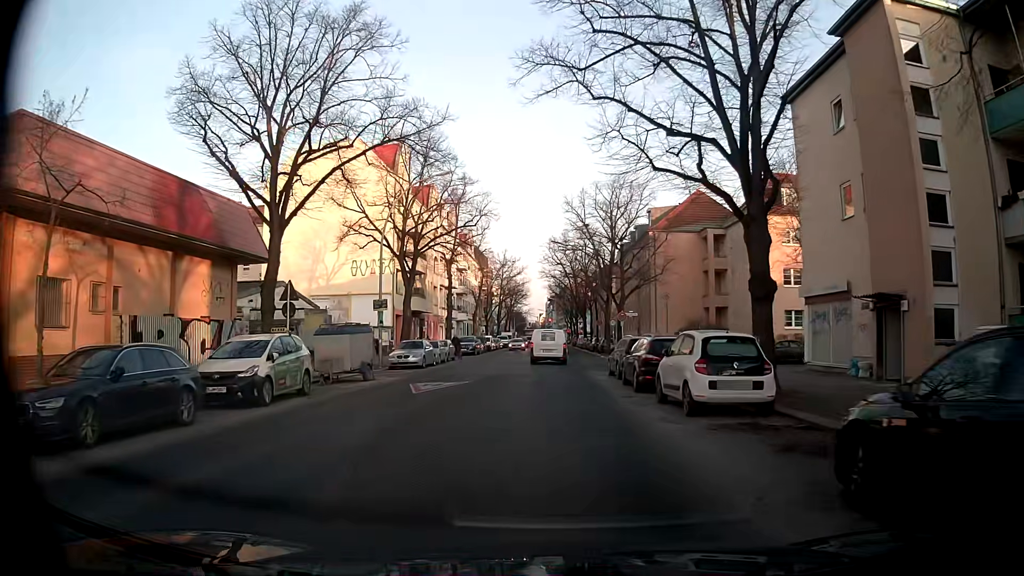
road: tertiary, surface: asphalt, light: Day
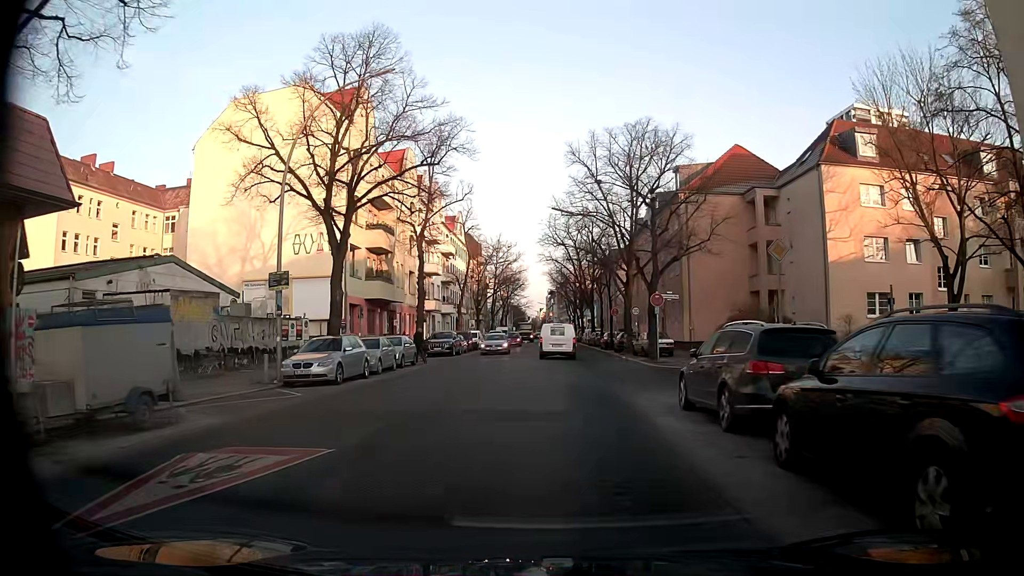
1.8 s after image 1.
(0.0, +14.1) m; +1°
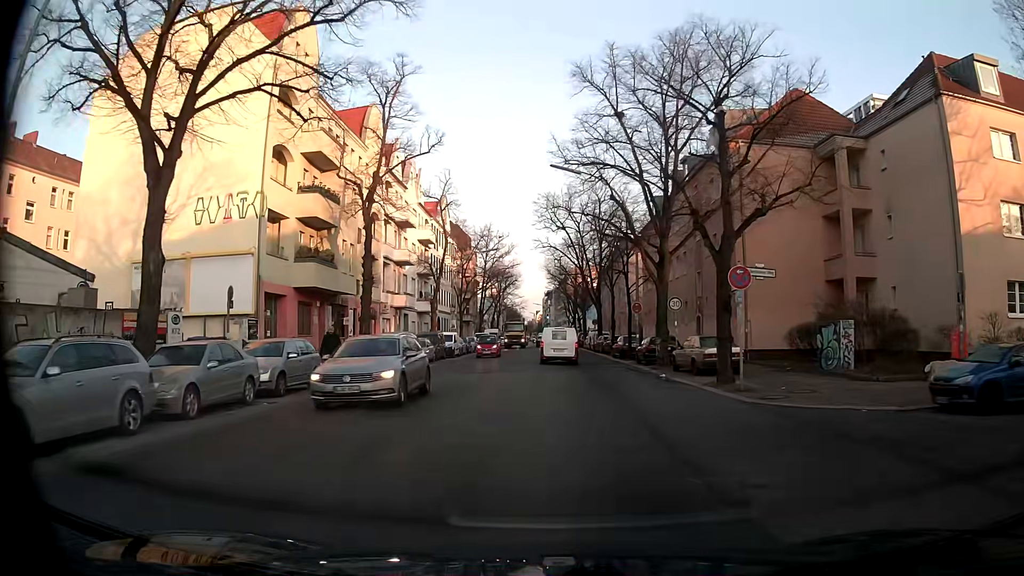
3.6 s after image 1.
(-0.2, +13.7) m; -1°
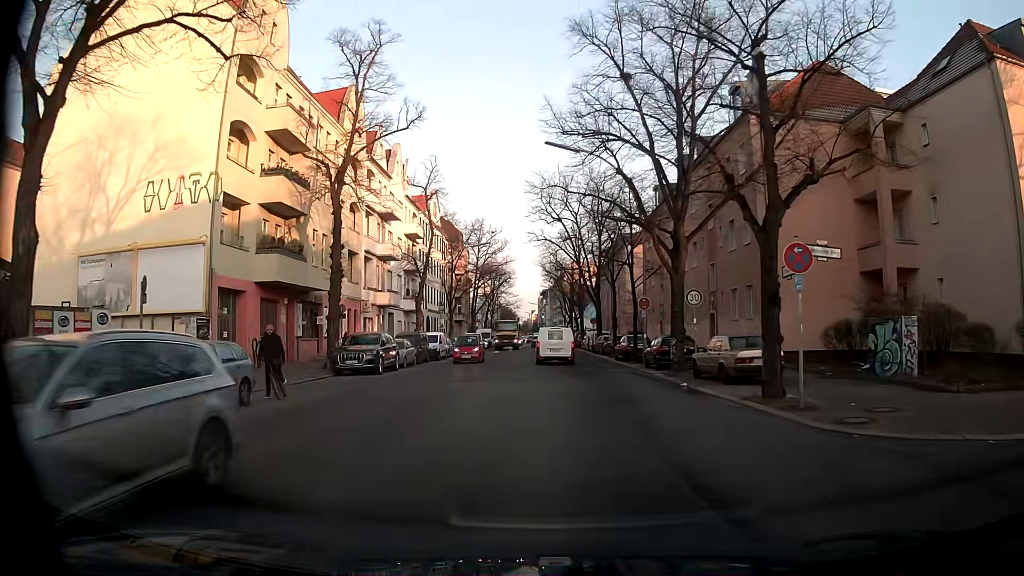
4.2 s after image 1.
(0.0, +4.4) m; 0°
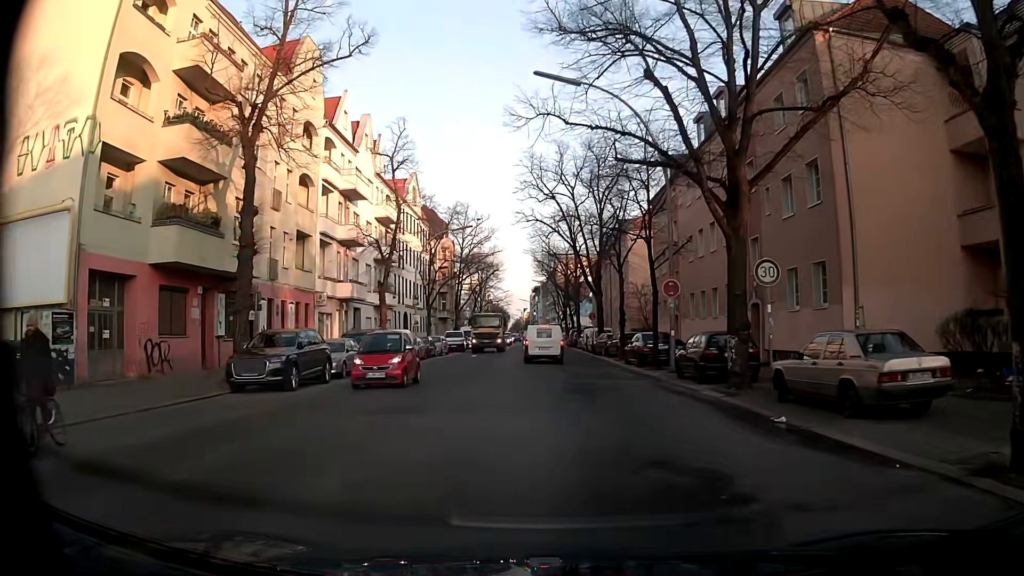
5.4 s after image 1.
(+0.1, +8.7) m; +1°
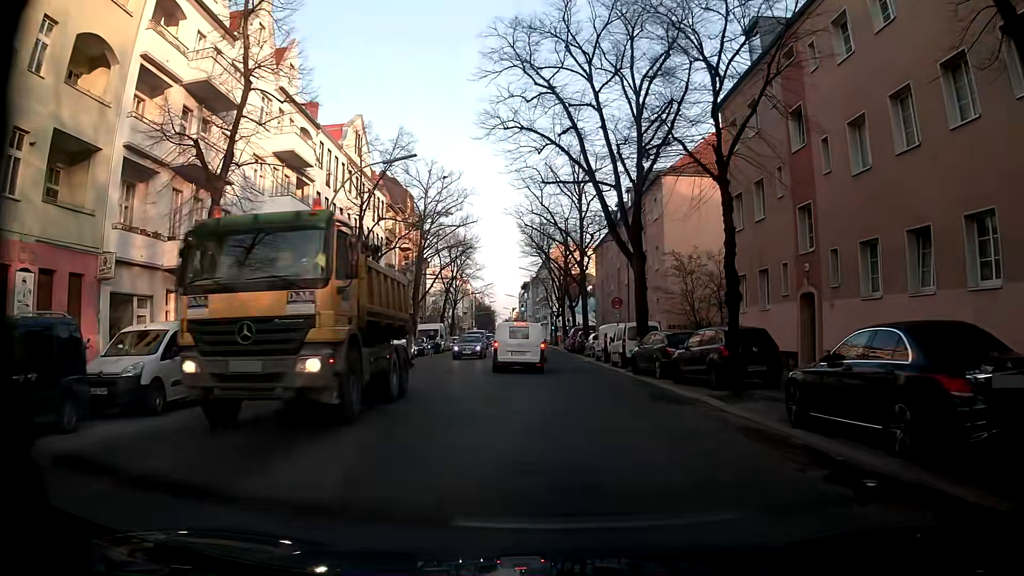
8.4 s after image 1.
(-0.2, +21.8) m; 0°
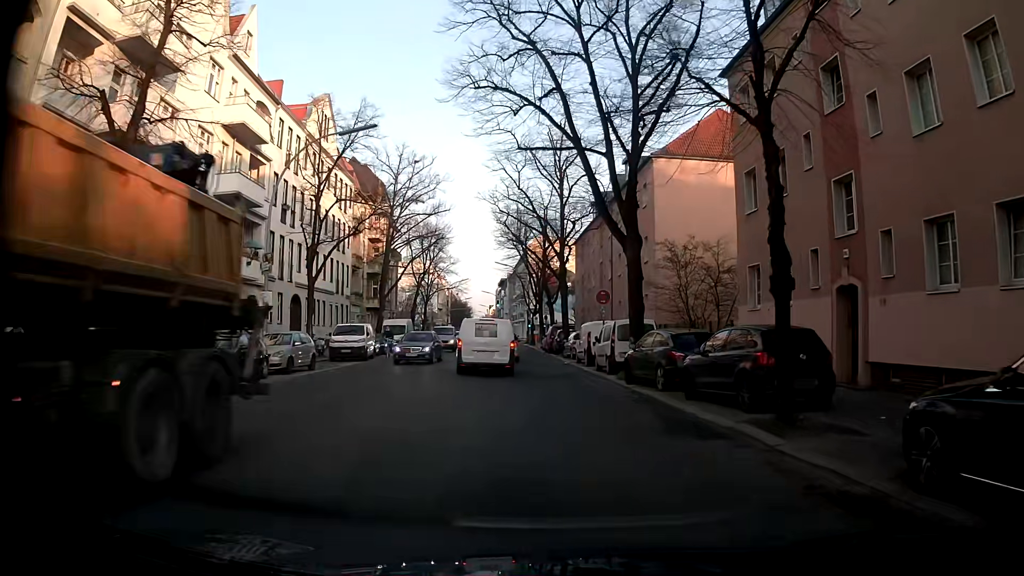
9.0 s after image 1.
(+0.1, +4.3) m; +1°
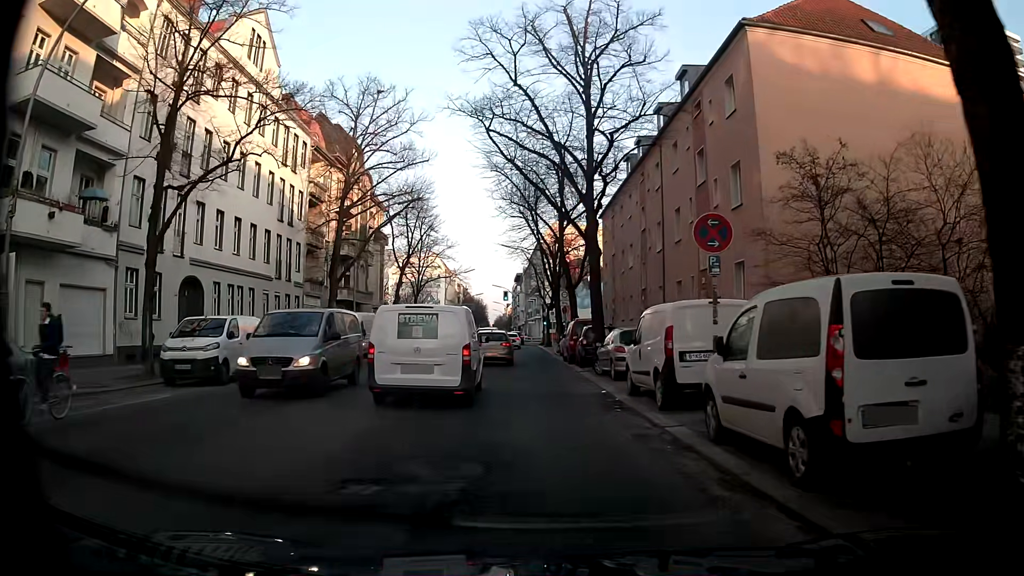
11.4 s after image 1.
(+0.1, +16.5) m; +1°
(0, +10) (-1, +20) (-2, +30) (-2, +40) (-3, +50) (-3, +60) (-4, +70) (-5, +80) (-7, +90) (-8, +100) m
